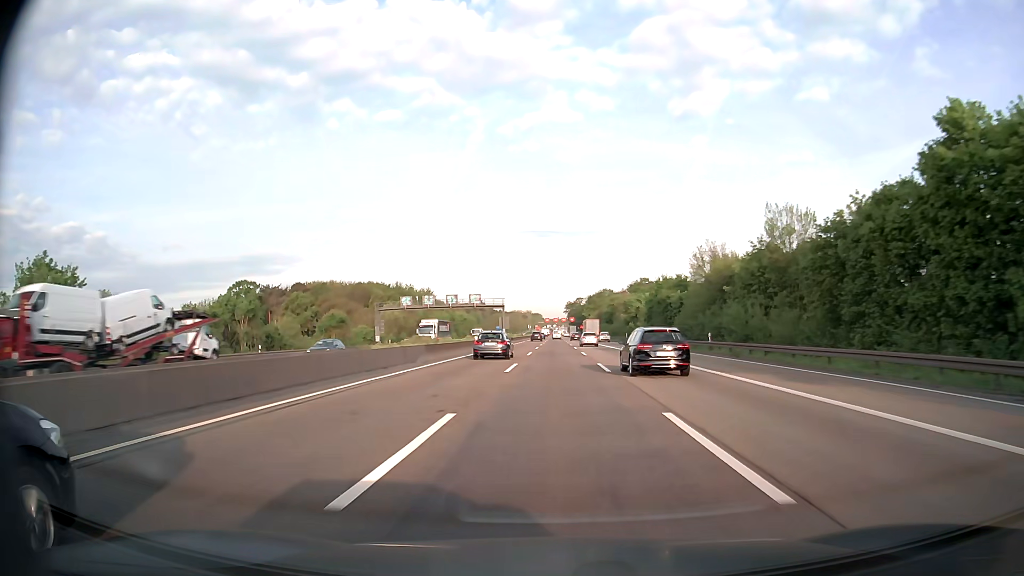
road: motorway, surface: asphalt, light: Day
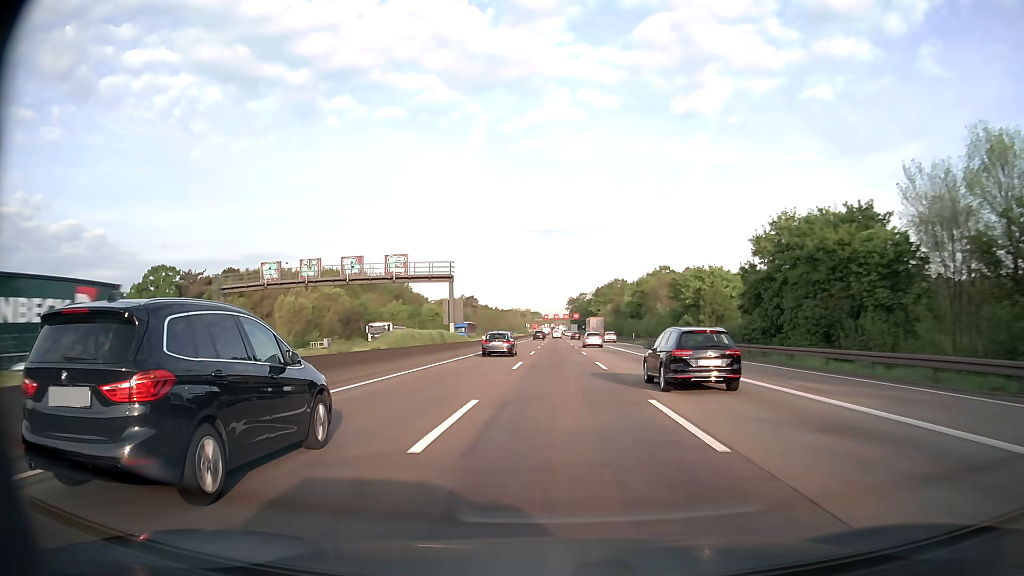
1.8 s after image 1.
(0.0, +51.5) m; 0°
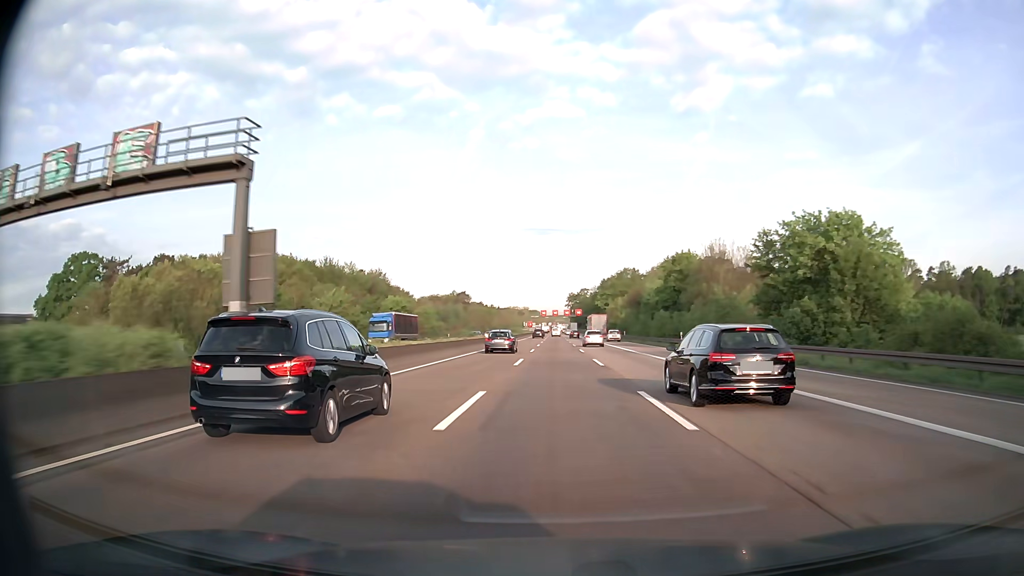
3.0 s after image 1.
(+0.1, +34.3) m; 0°
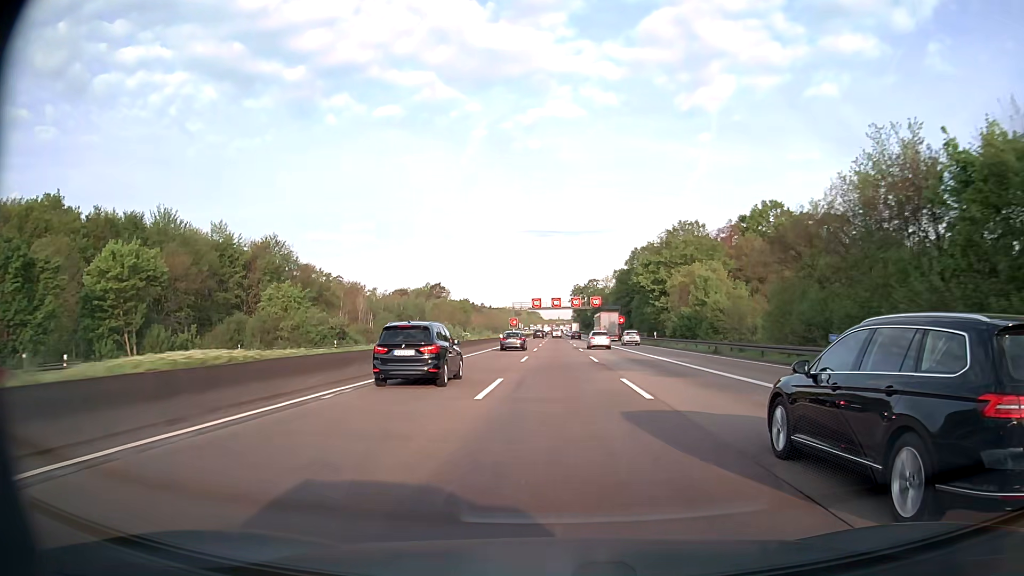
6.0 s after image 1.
(-0.1, +85.5) m; 0°
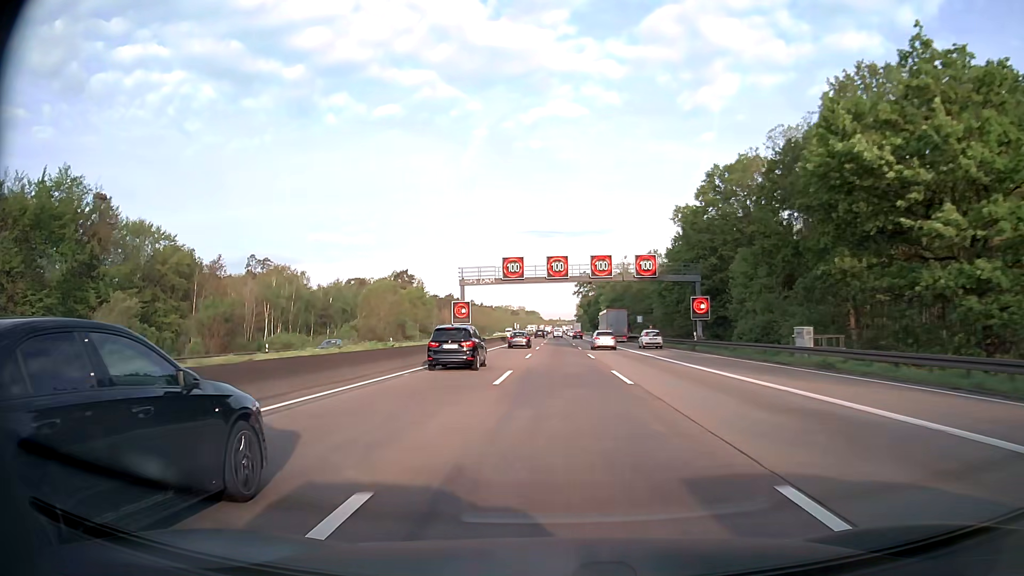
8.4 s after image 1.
(0.0, +67.9) m; 0°
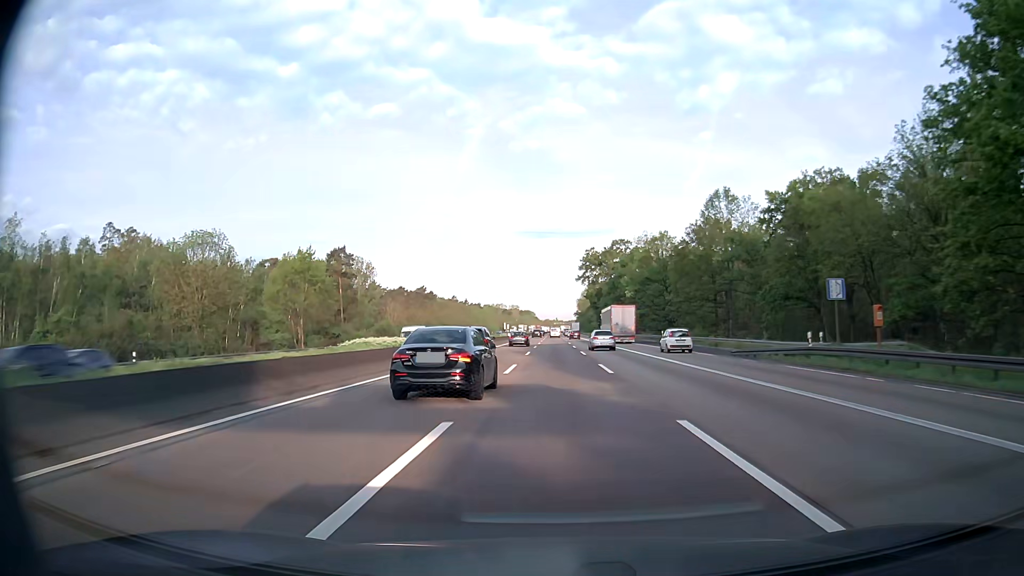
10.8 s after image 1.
(0.0, +67.4) m; 0°
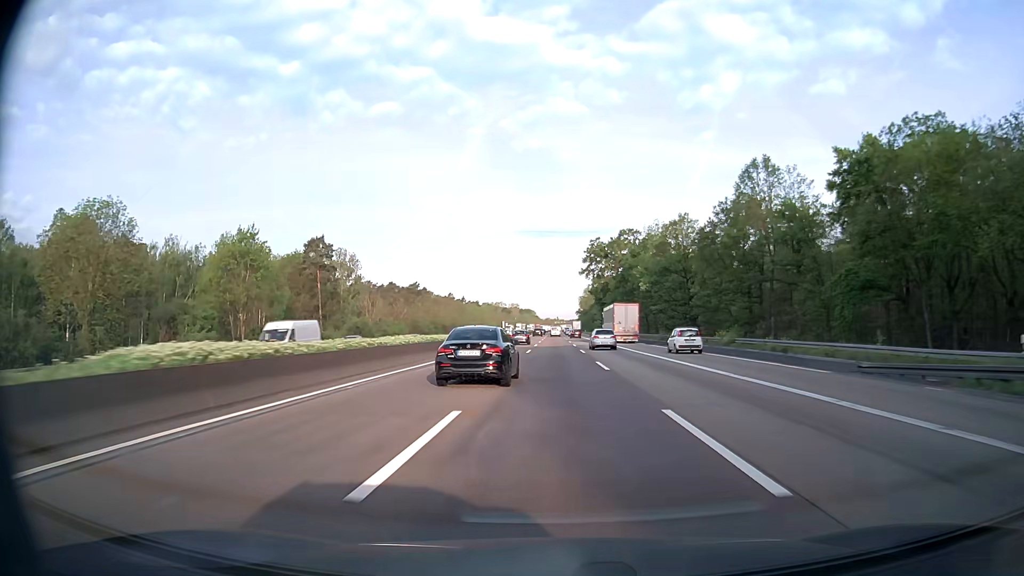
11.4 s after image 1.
(-0.1, +16.7) m; 0°
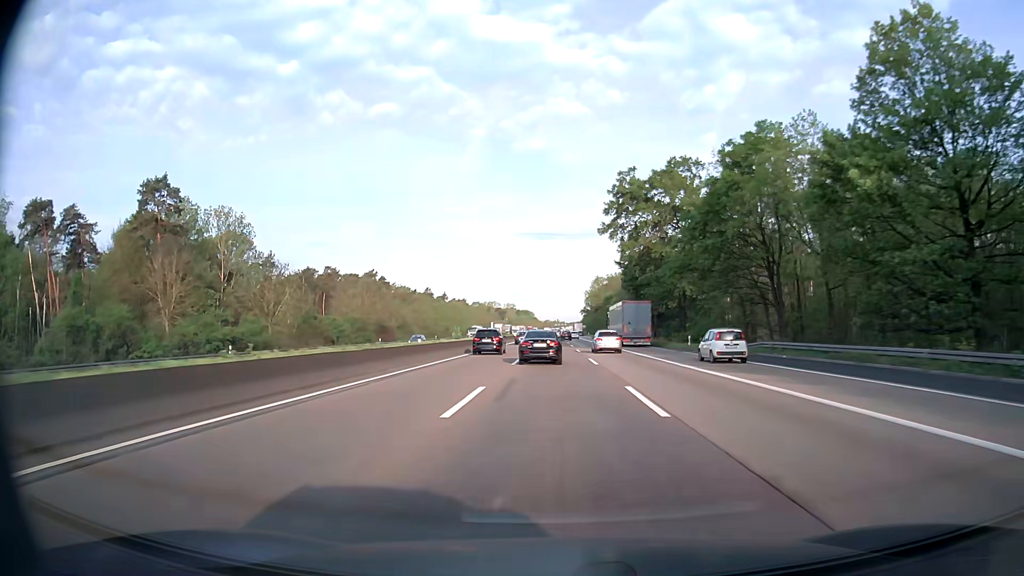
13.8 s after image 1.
(0.0, +66.6) m; 0°
(0, +10) (0, +20) (0, +30) (0, +40) (0, +50) (0, +60) (0, +70) (0, +80) (0, +90) (0, +100) m
